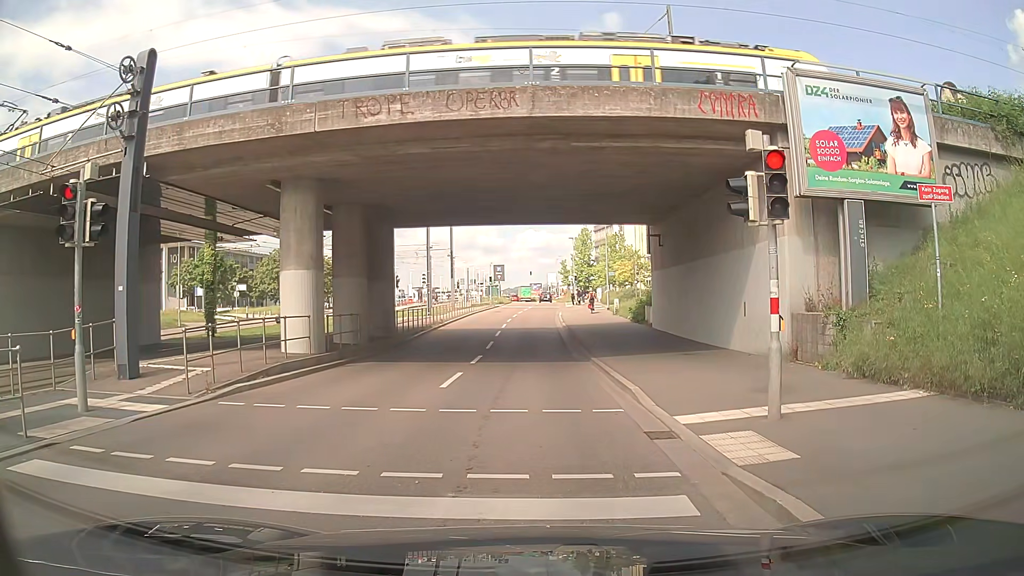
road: secondary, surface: asphalt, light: Day
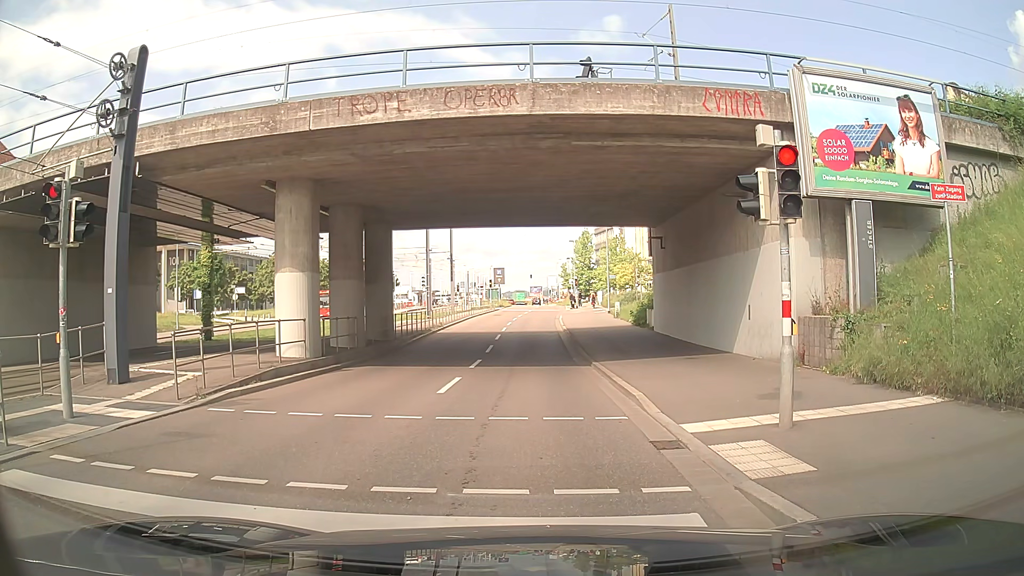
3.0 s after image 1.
(0.0, +0.4) m; 0°
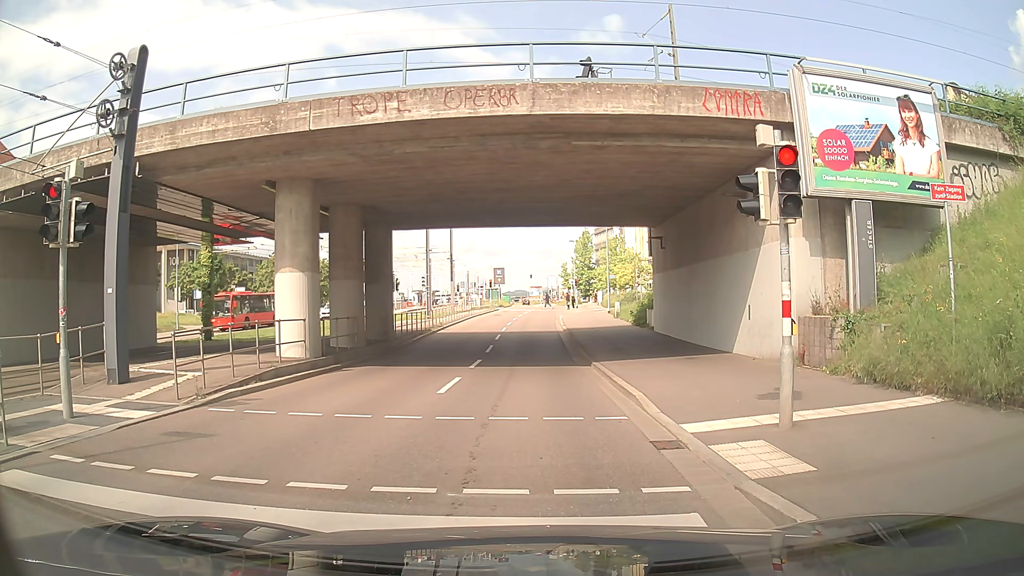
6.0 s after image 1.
(0.0, 0.0) m; 0°
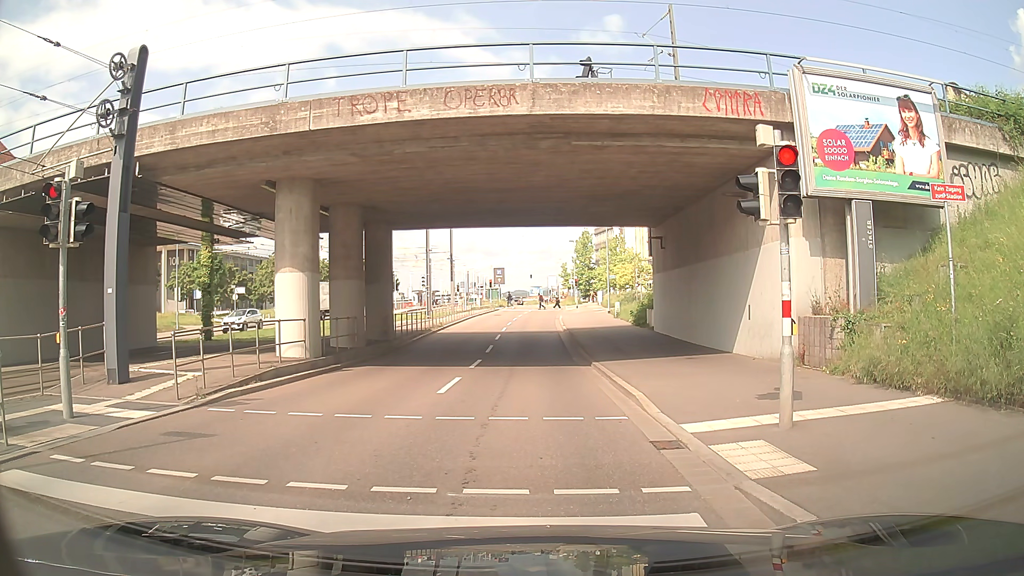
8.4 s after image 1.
(0.0, 0.0) m; 0°
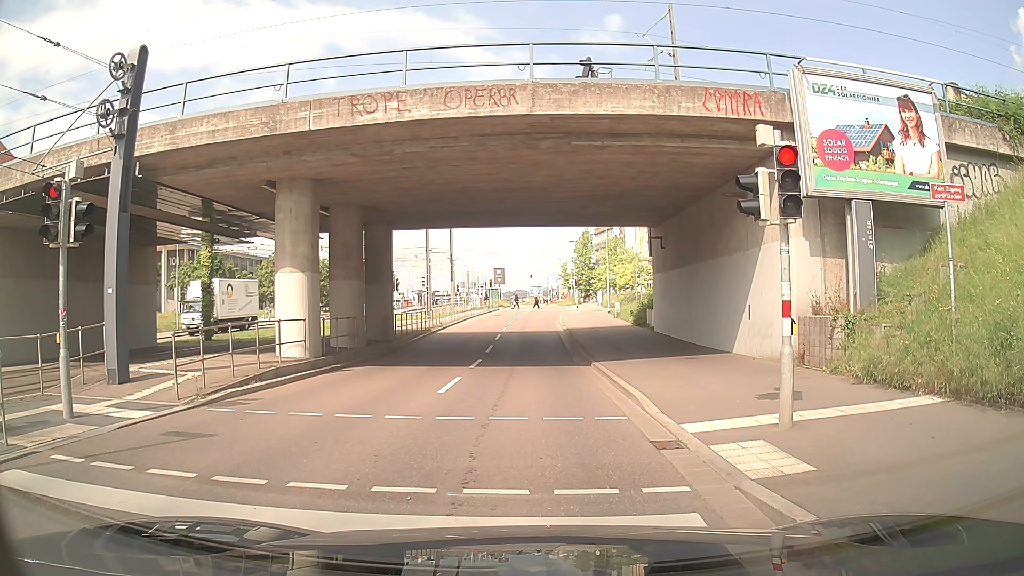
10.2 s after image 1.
(0.0, 0.0) m; 0°
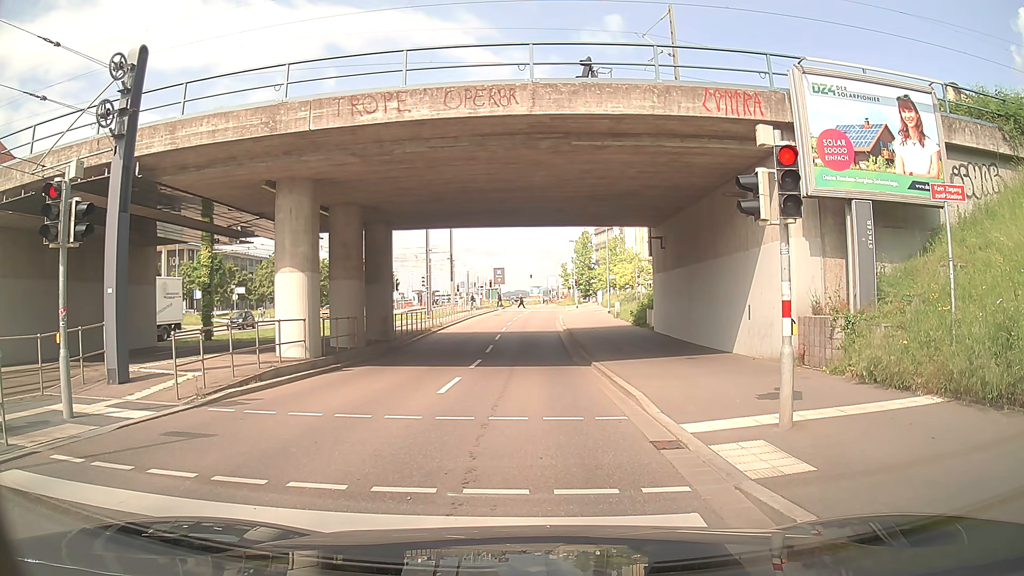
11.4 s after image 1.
(0.0, 0.0) m; 0°
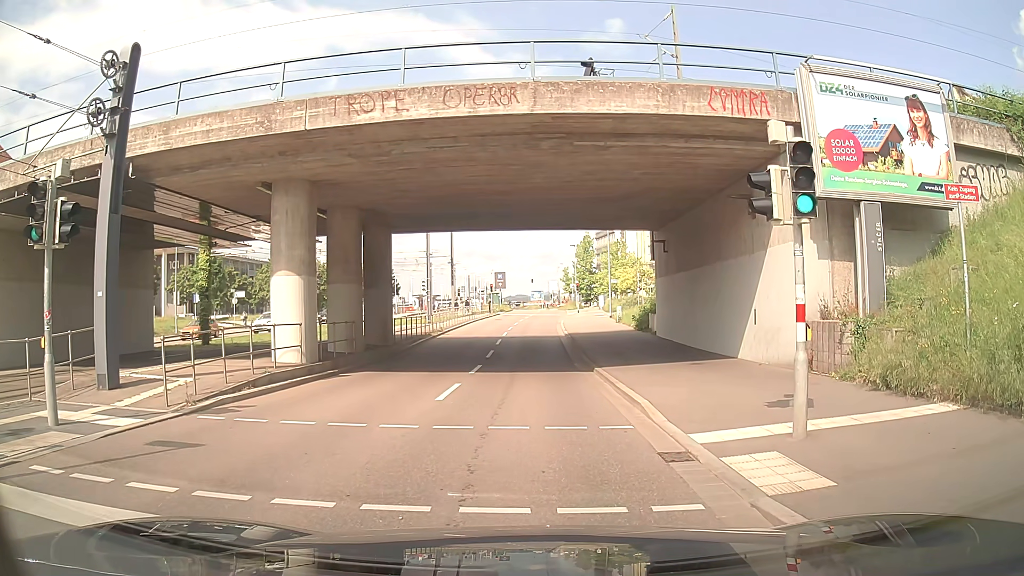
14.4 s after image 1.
(0.0, +0.4) m; 0°
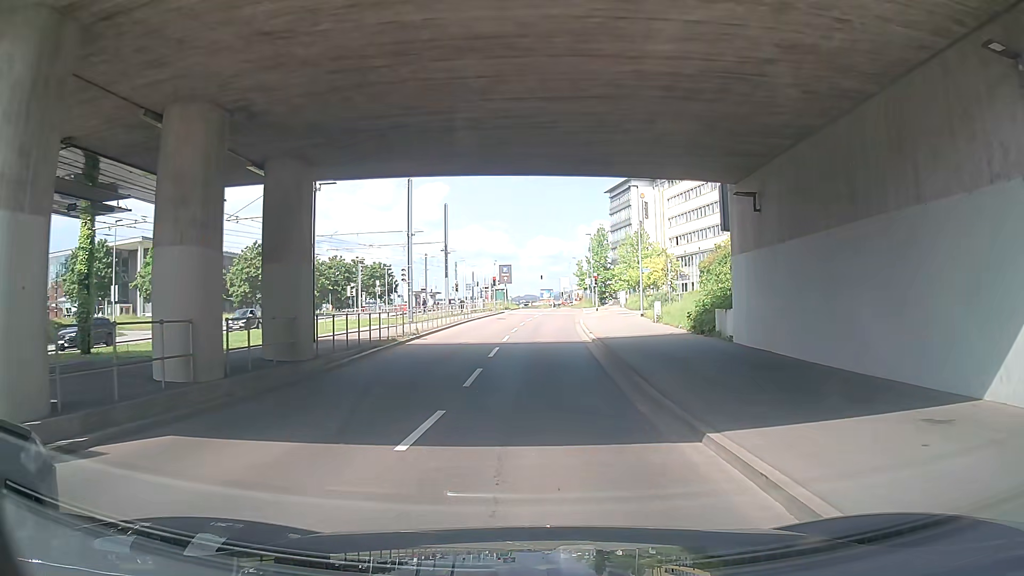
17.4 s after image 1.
(-0.1, +11.6) m; 0°
(0, +10) (-1, +20) (-1, +30) (0, +40) (+1, +50) (+2, +60) (+2, +70) (+2, +80) (+2, +90) (+1, +100) m
